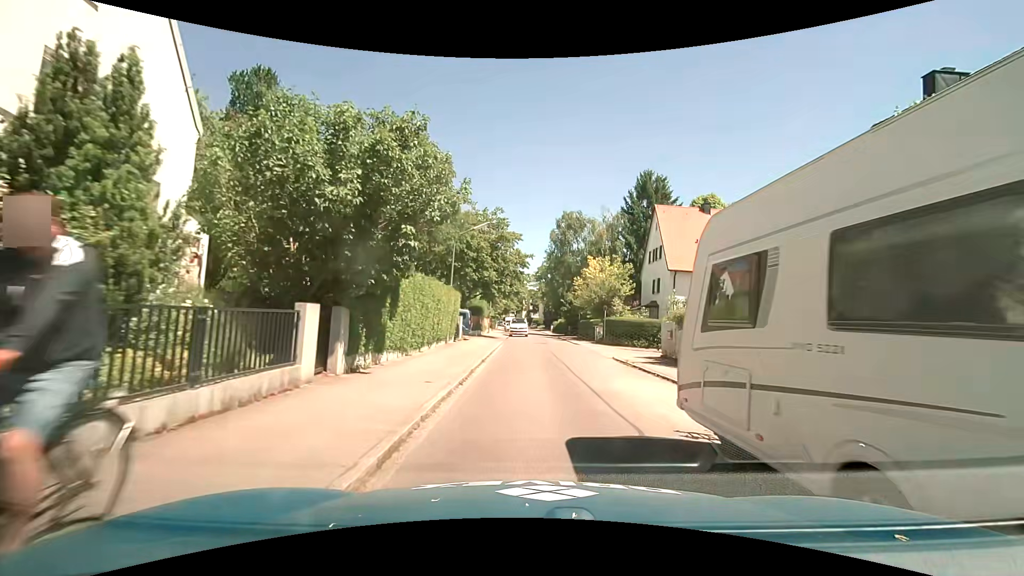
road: residential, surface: asphalt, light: Day
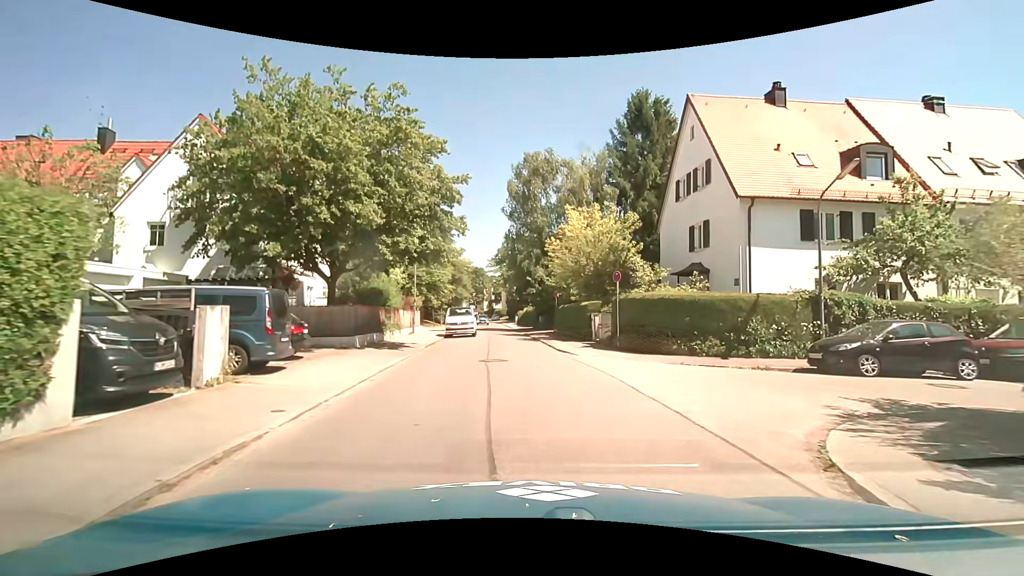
(+1.2, +19.9) m; +4°
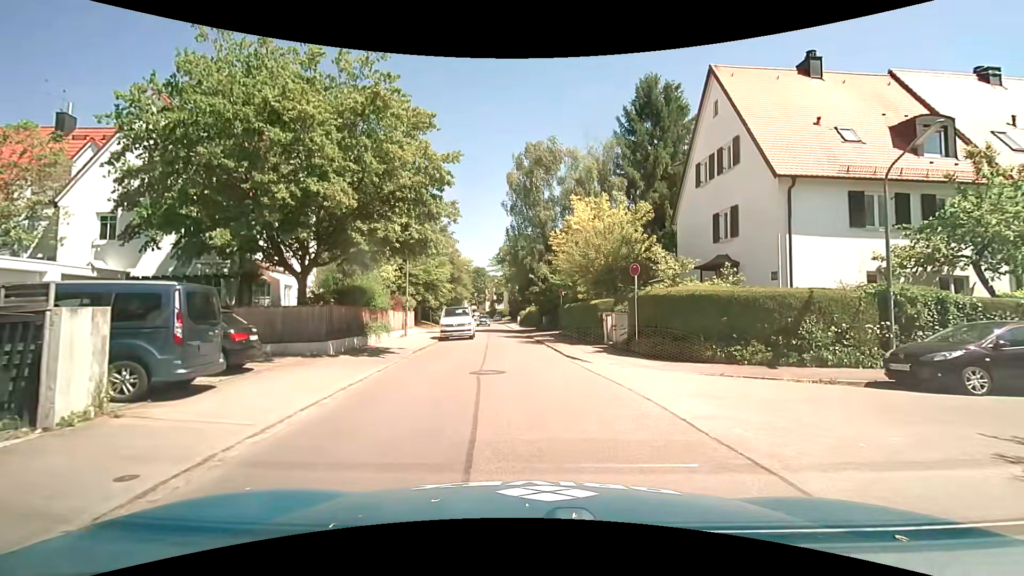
(0.0, +2.7) m; 0°
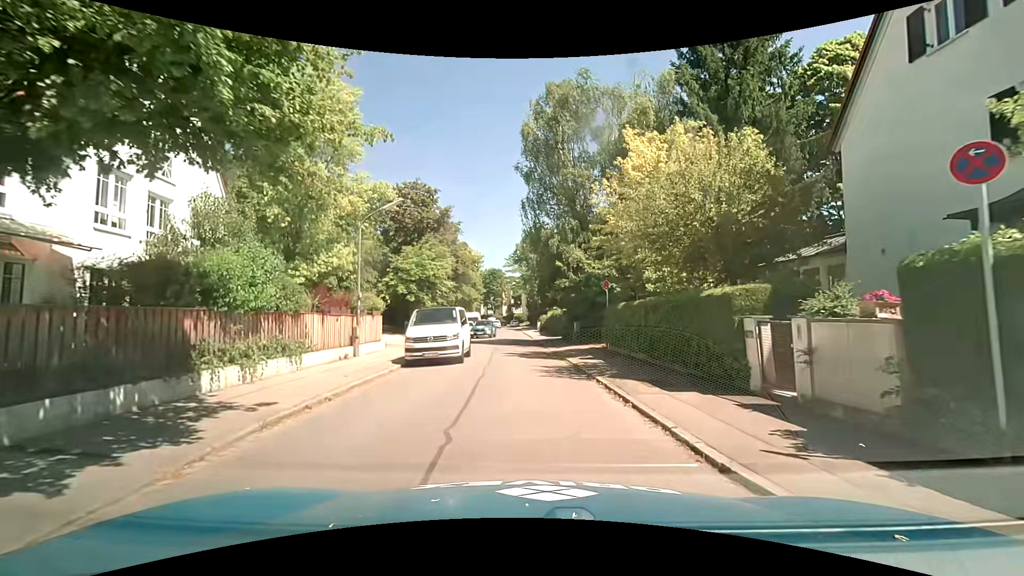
(-0.3, +12.2) m; -2°
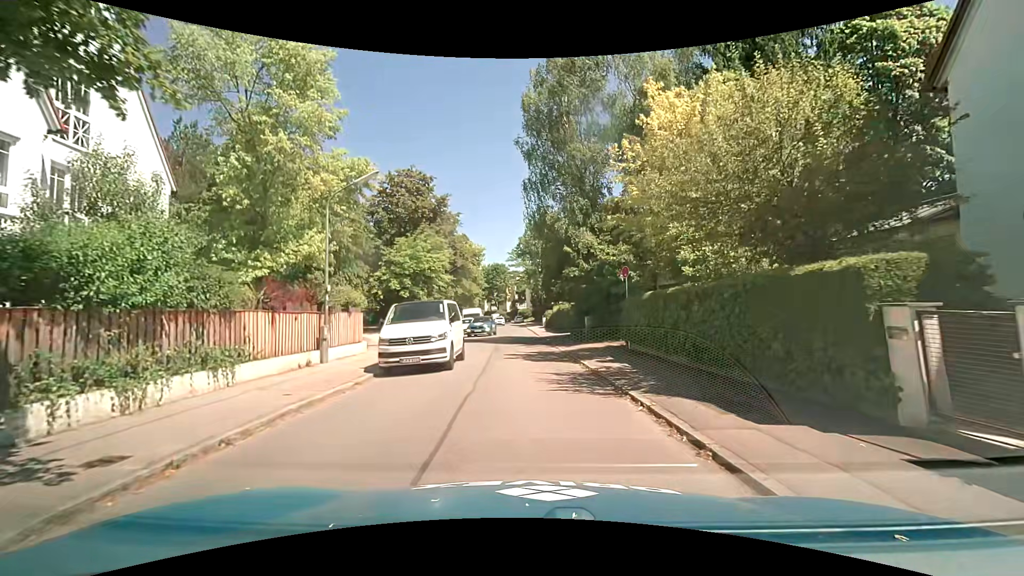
(0.0, +3.4) m; +1°
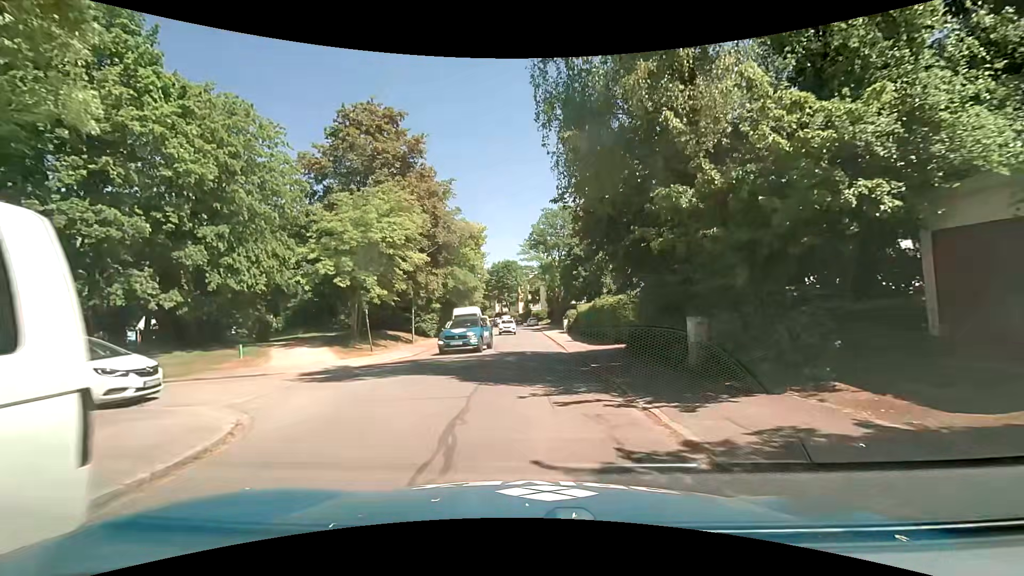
(-0.6, +15.1) m; -2°
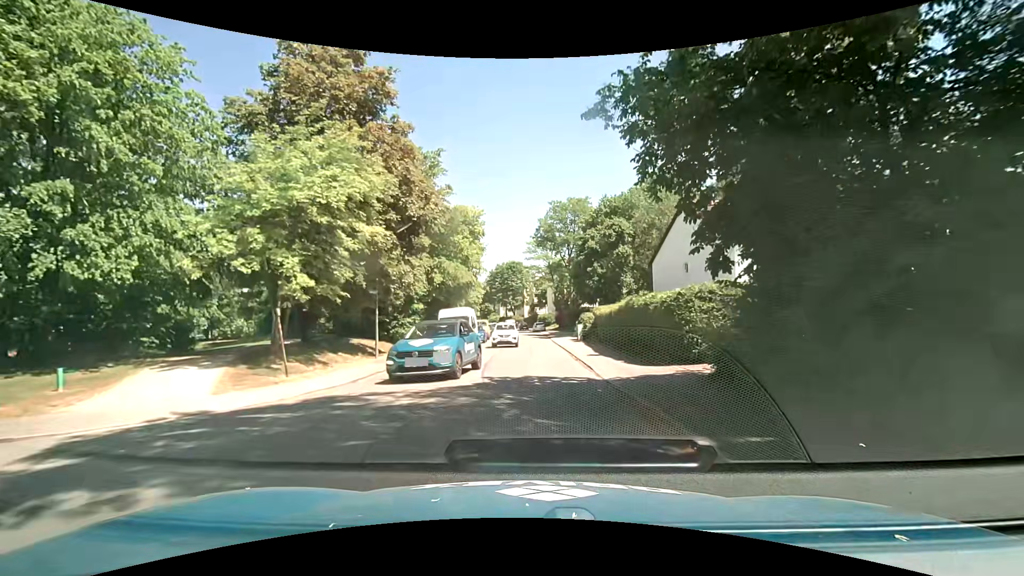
(-0.1, +8.3) m; 0°
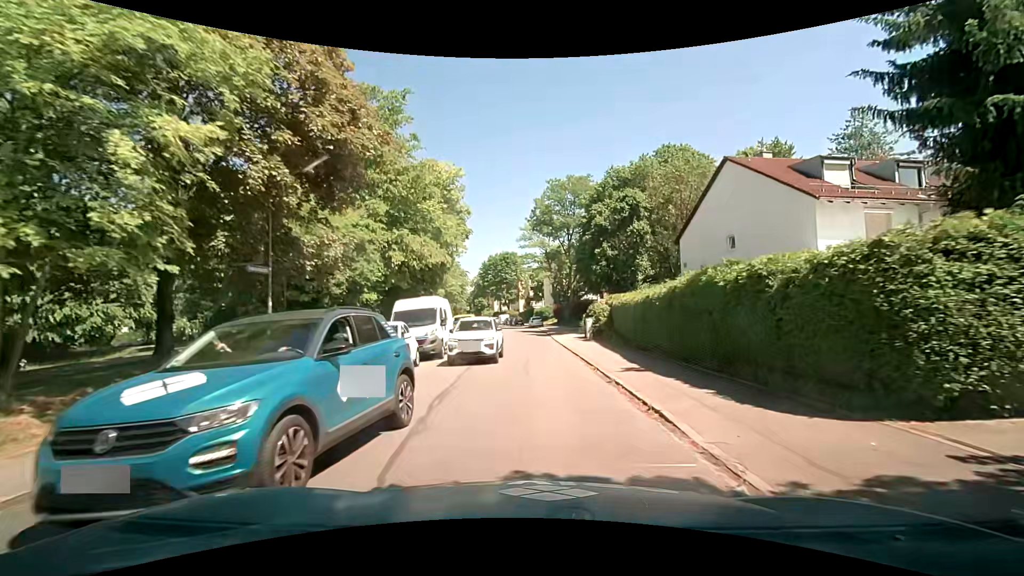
(-0.1, +8.8) m; +1°
(0, +10) (0, +20) (0, +30) (-1, +40) (-1, +50) (-2, +60) (-3, +70) (-5, +80) (-7, +90) (-9, +99) m
